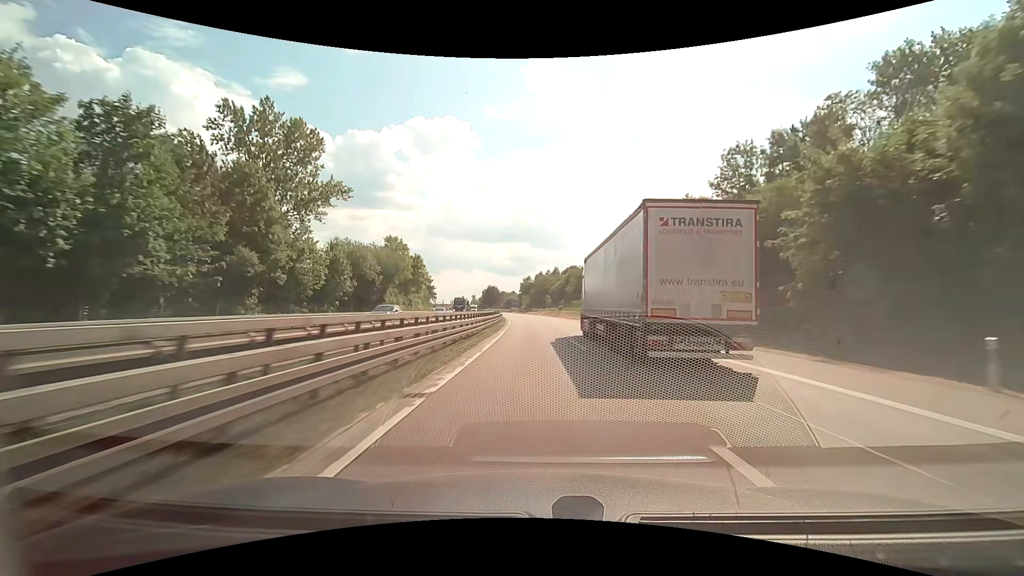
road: motorway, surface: asphalt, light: Day
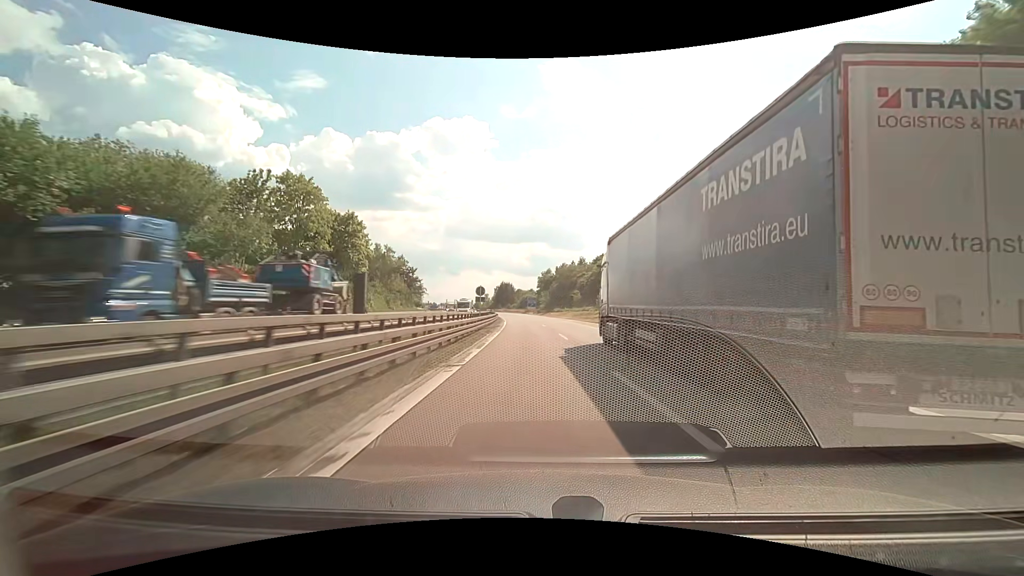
(-1.0, +48.3) m; -2°
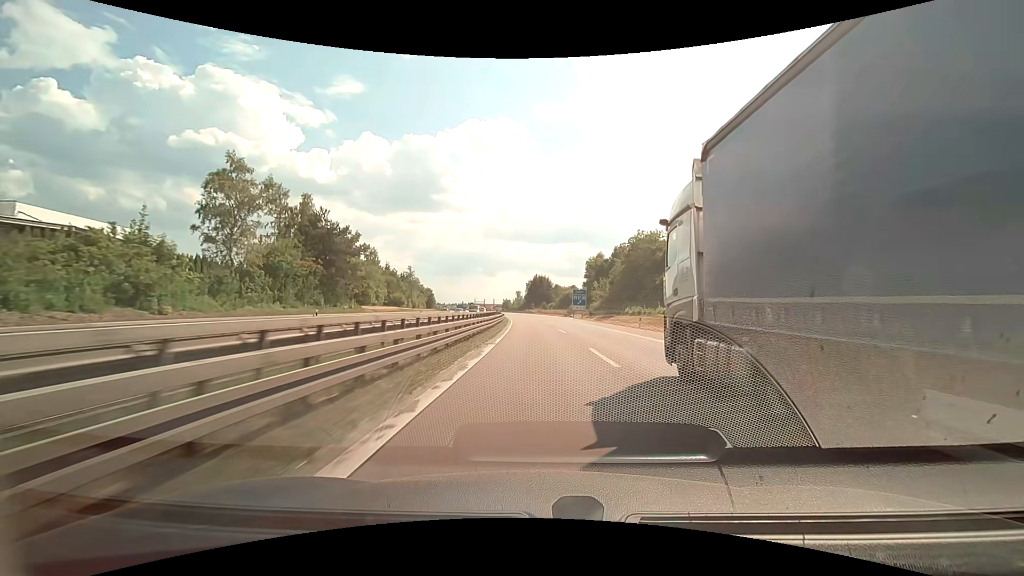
(-2.4, +65.1) m; -4°
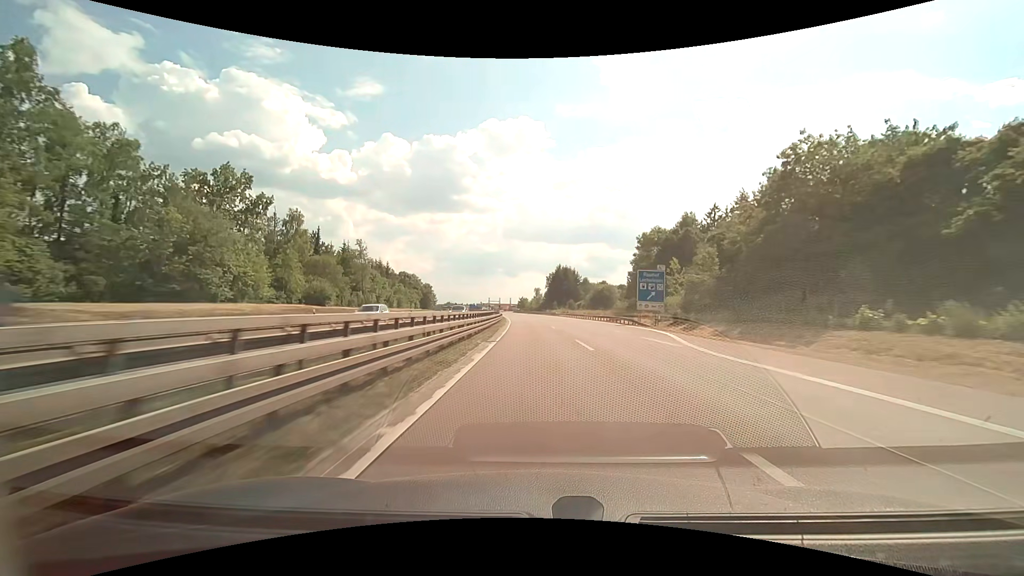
(-1.0, +49.1) m; -2°
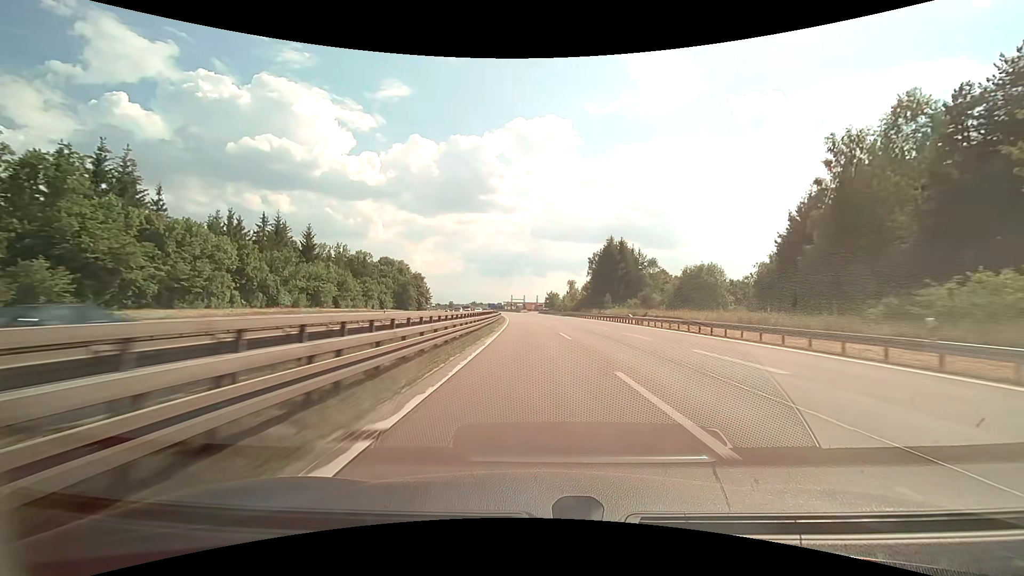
(-1.7, +66.1) m; -3°
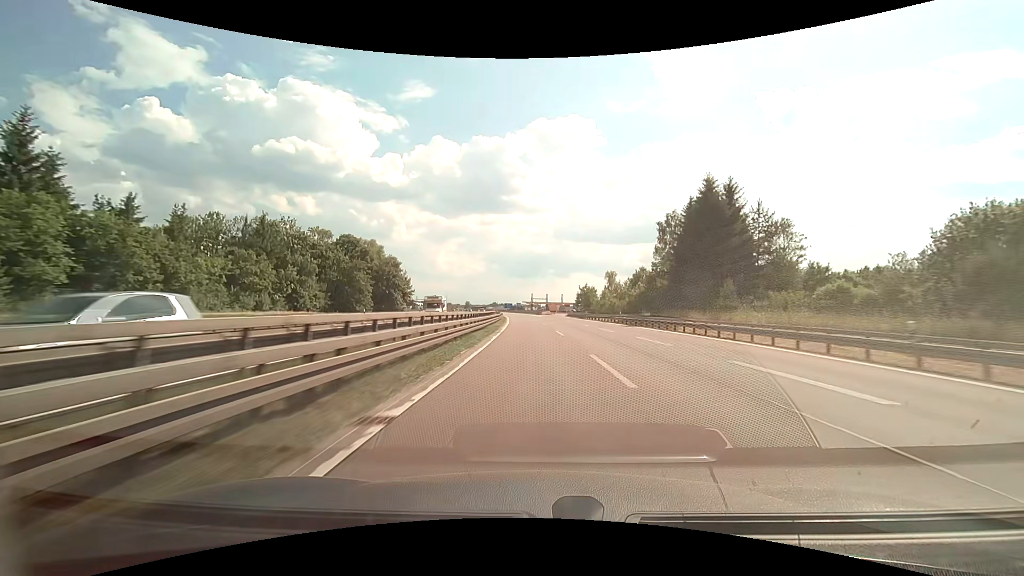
(-1.2, +50.1) m; -3°
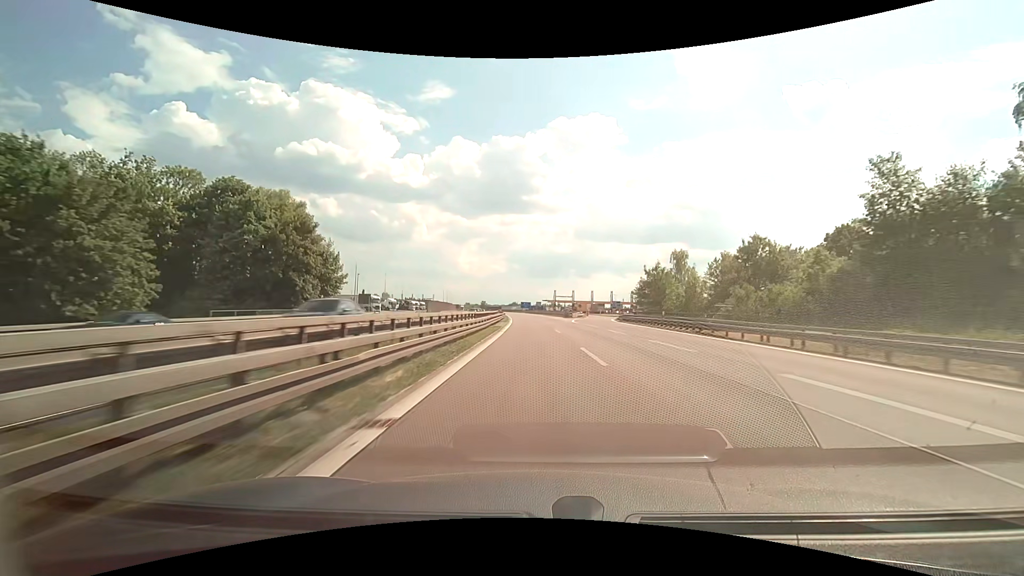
(-1.2, +50.6) m; -2°
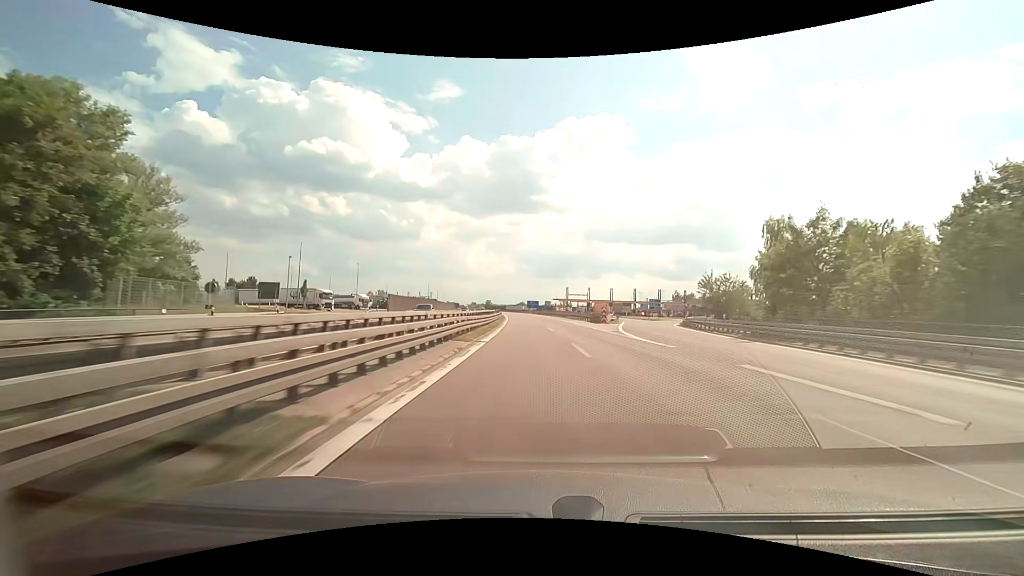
(-0.4, +34.0) m; -1°
(0, +10) (0, +20) (0, +30) (0, +40) (0, +50) (0, +60) (0, +70) (0, +80) (0, +90) (-1, +100) m
